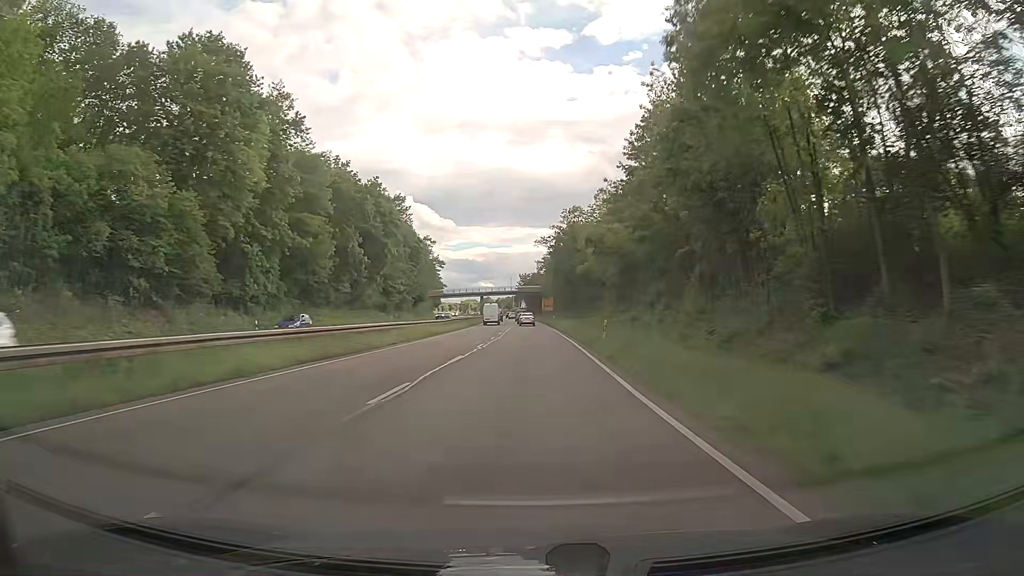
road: trunk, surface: asphalt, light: Day
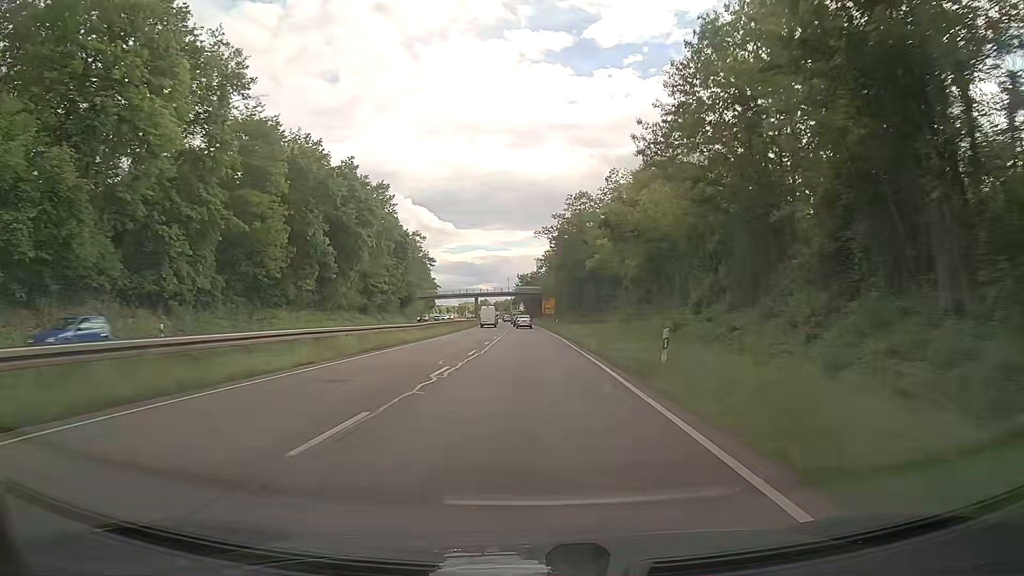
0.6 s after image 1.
(-0.1, +12.9) m; 0°
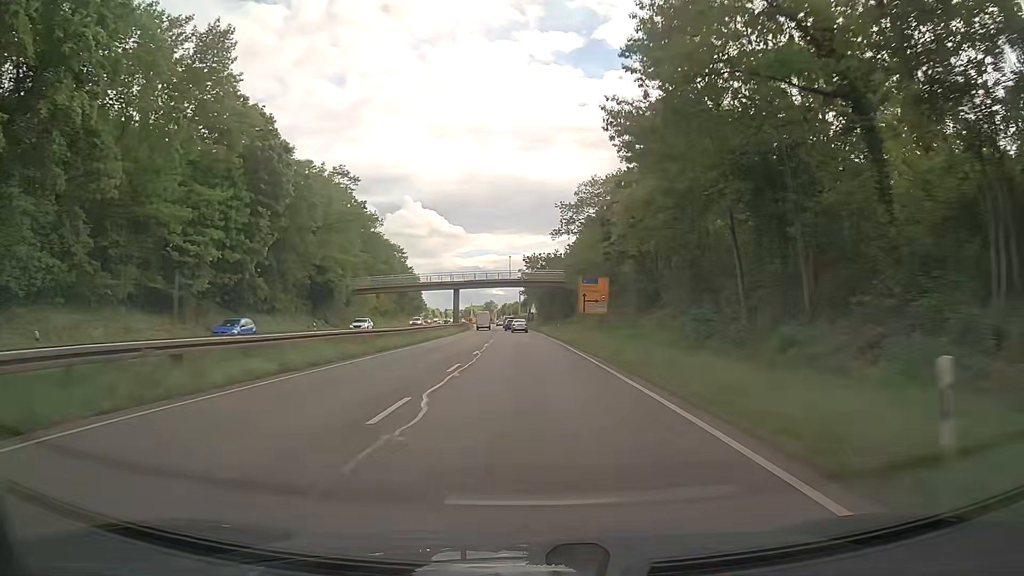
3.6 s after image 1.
(-0.3, +60.4) m; -1°
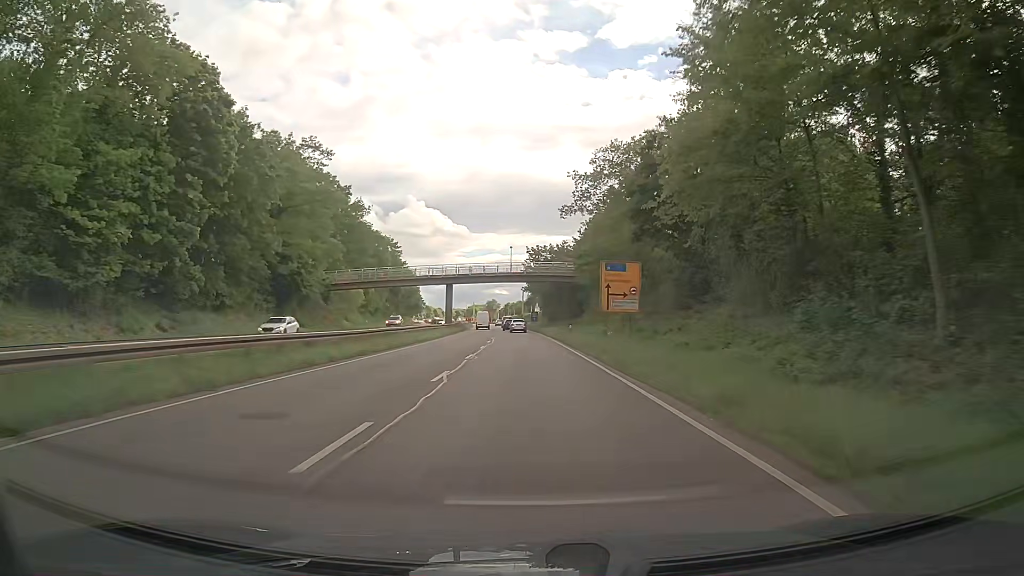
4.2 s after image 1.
(0.0, +11.7) m; -1°
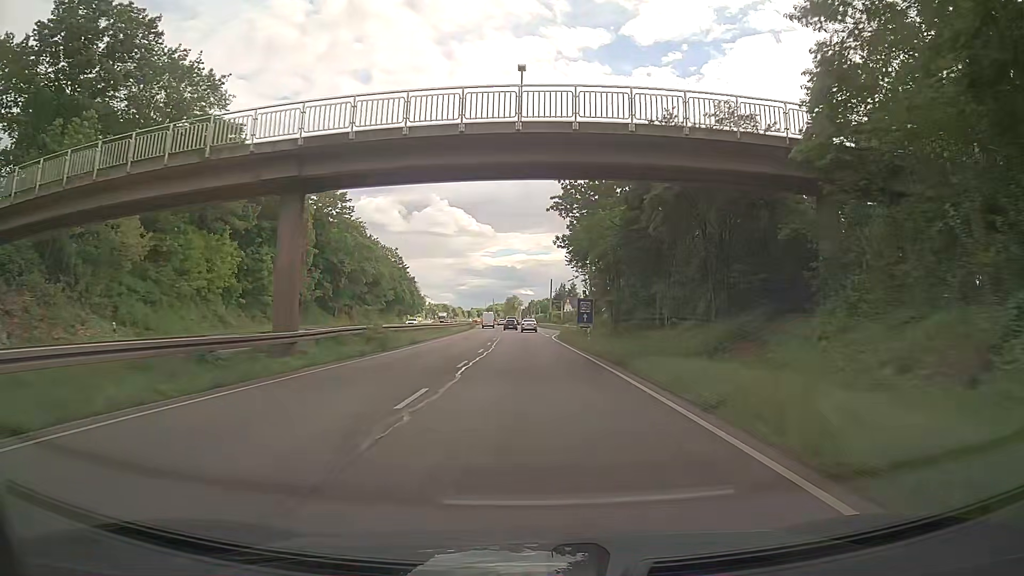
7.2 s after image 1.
(-0.7, +58.6) m; -2°
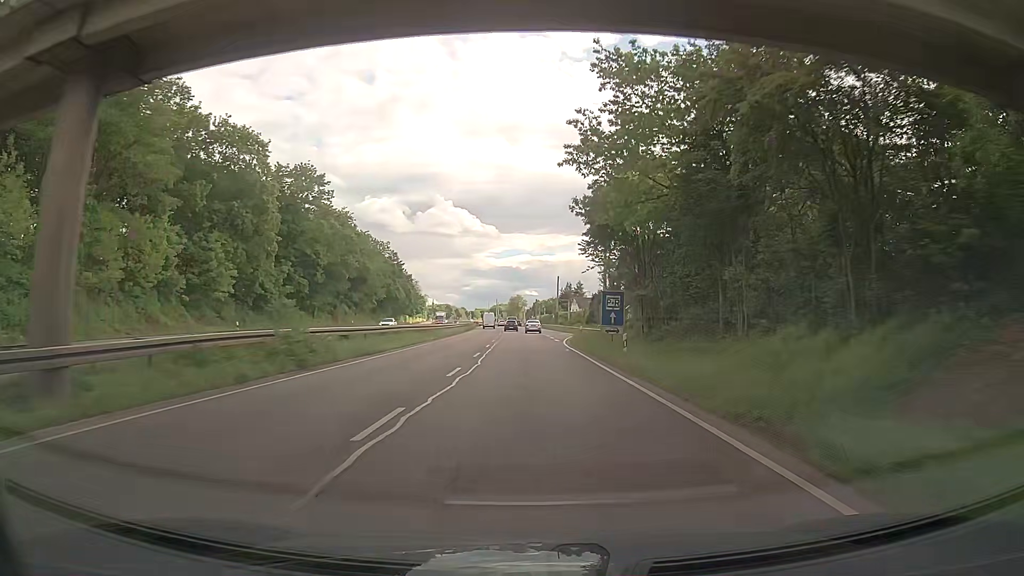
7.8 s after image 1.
(+0.1, +11.7) m; 0°
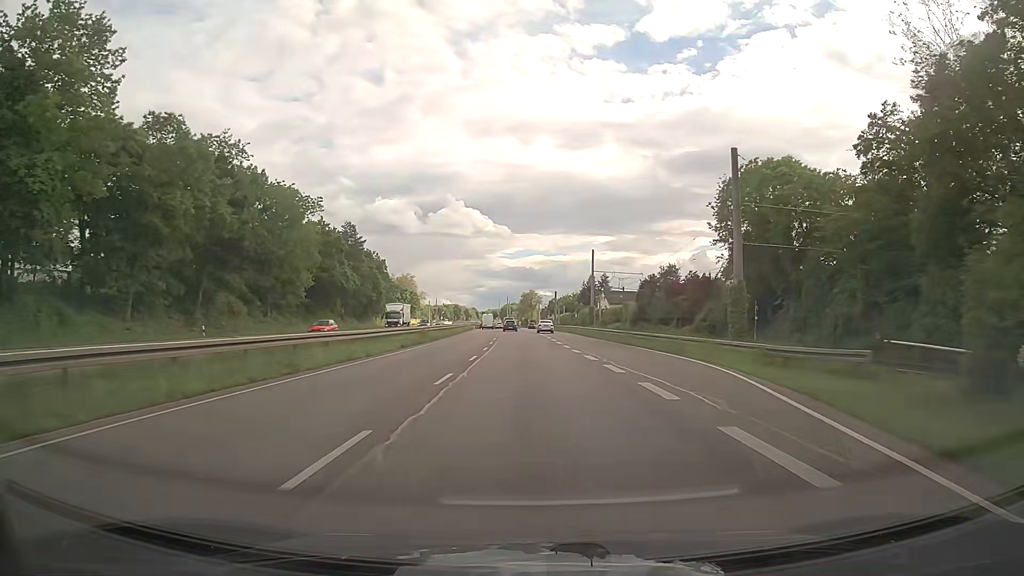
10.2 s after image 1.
(-0.5, +47.2) m; -1°
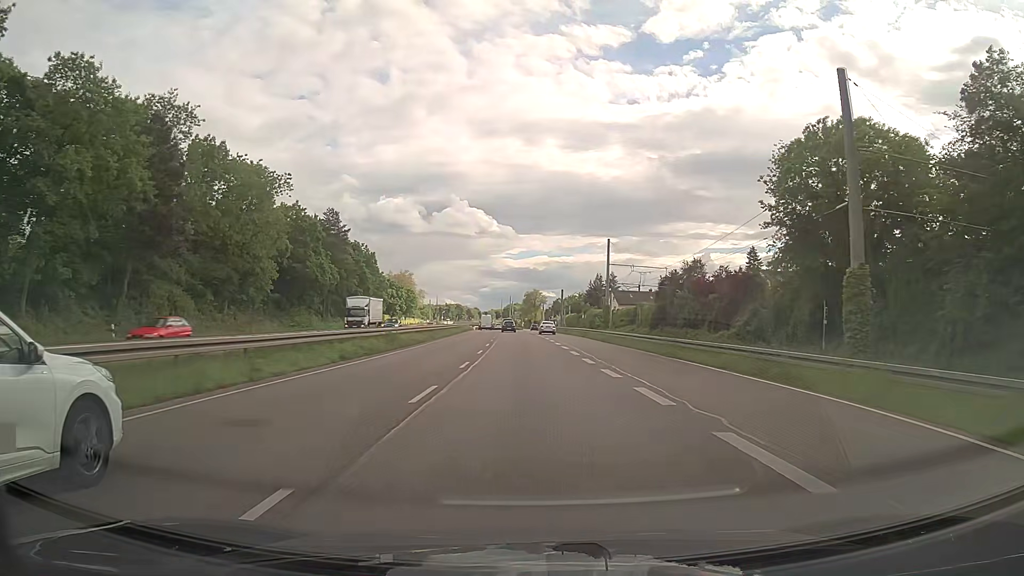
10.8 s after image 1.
(0.0, +12.0) m; 0°
(0, +10) (0, +20) (0, +30) (0, +40) (0, +50) (-1, +60) (-1, +70) (-1, +80) (-2, +90) (-3, +100) m
